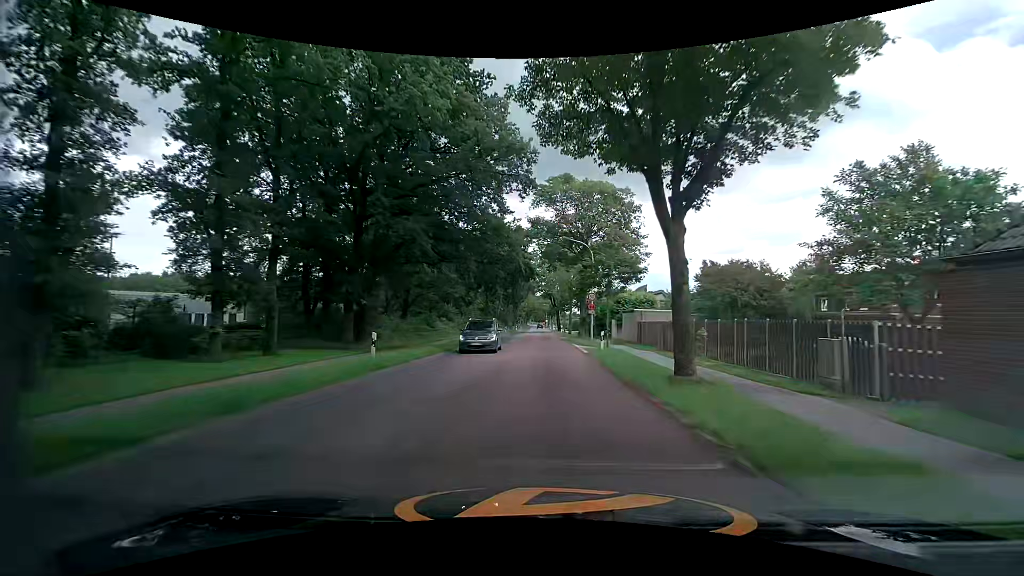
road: tertiary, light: Day
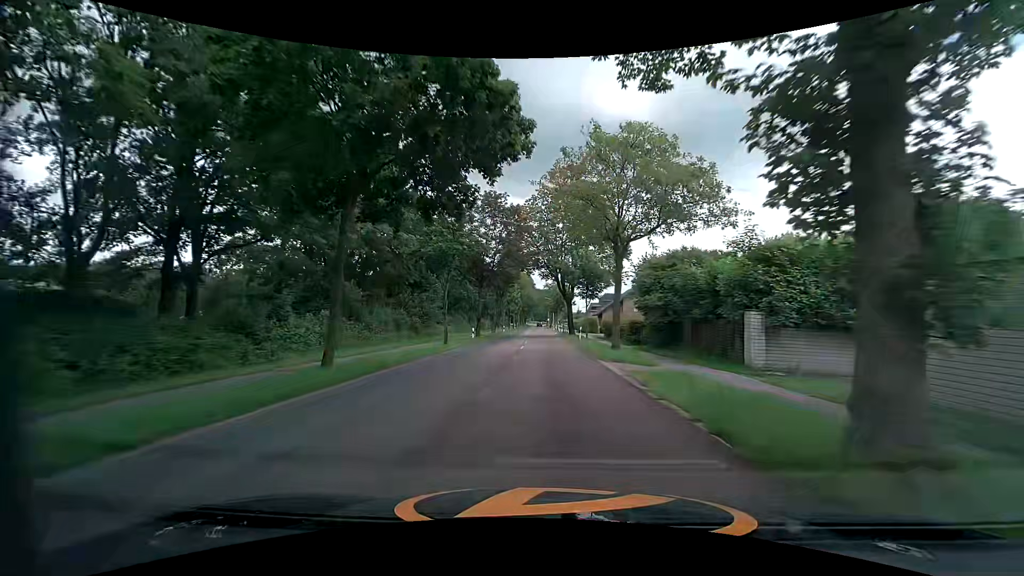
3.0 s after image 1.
(0.0, +35.9) m; 0°
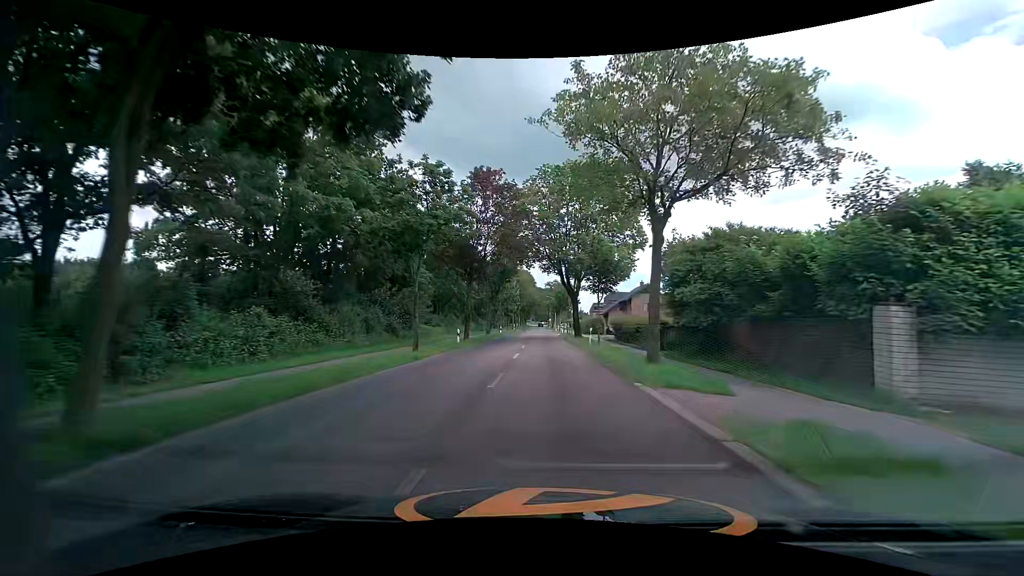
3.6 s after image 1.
(0.0, +7.2) m; -1°
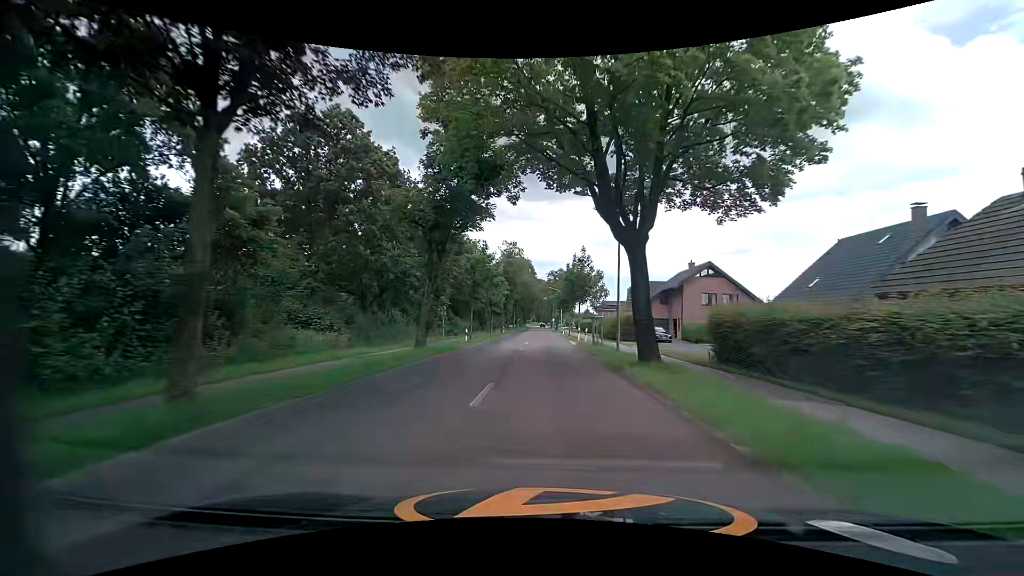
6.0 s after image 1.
(+0.4, +29.4) m; +1°
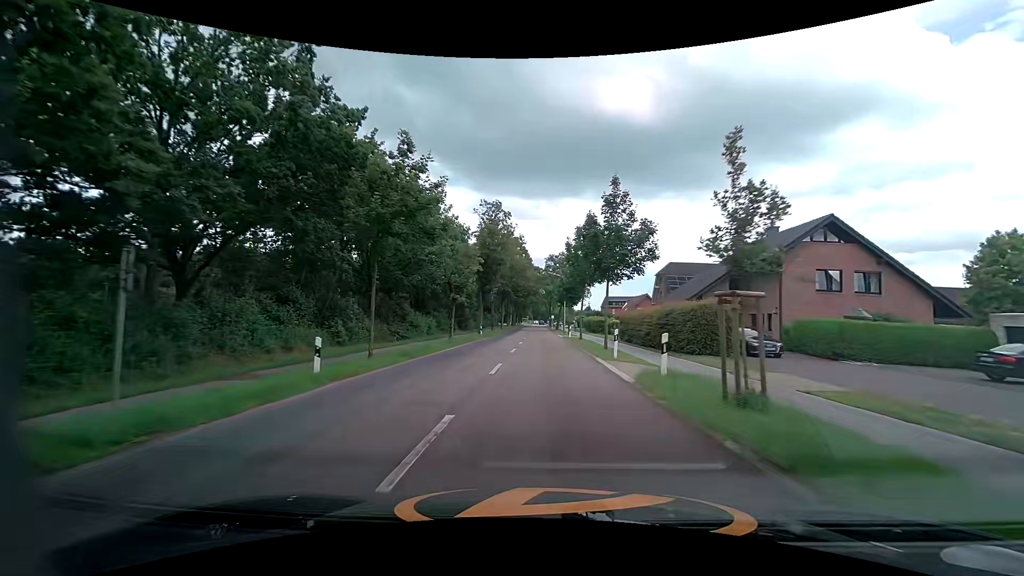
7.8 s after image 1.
(+0.1, +22.3) m; +1°
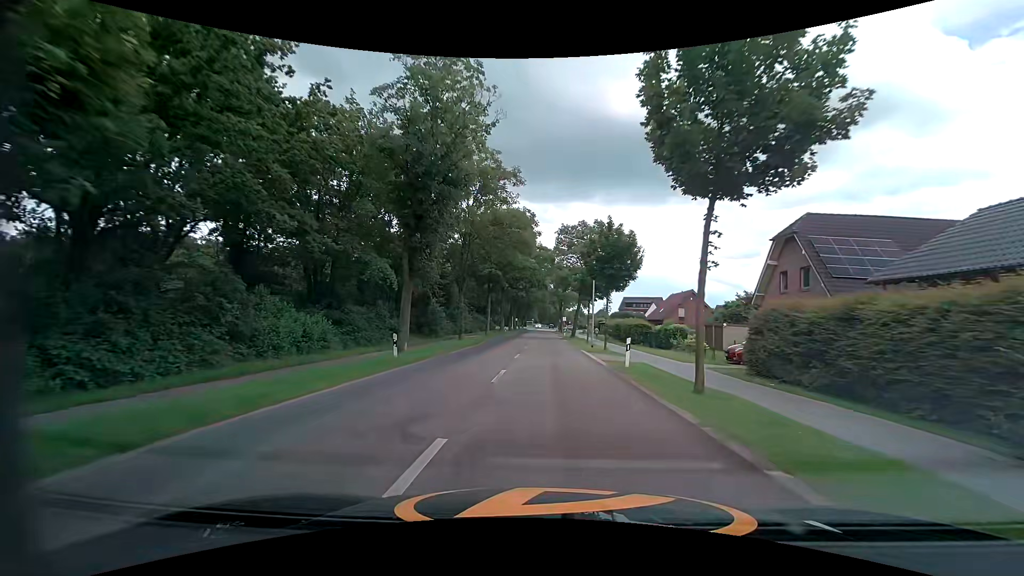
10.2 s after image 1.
(-0.6, +28.3) m; -1°
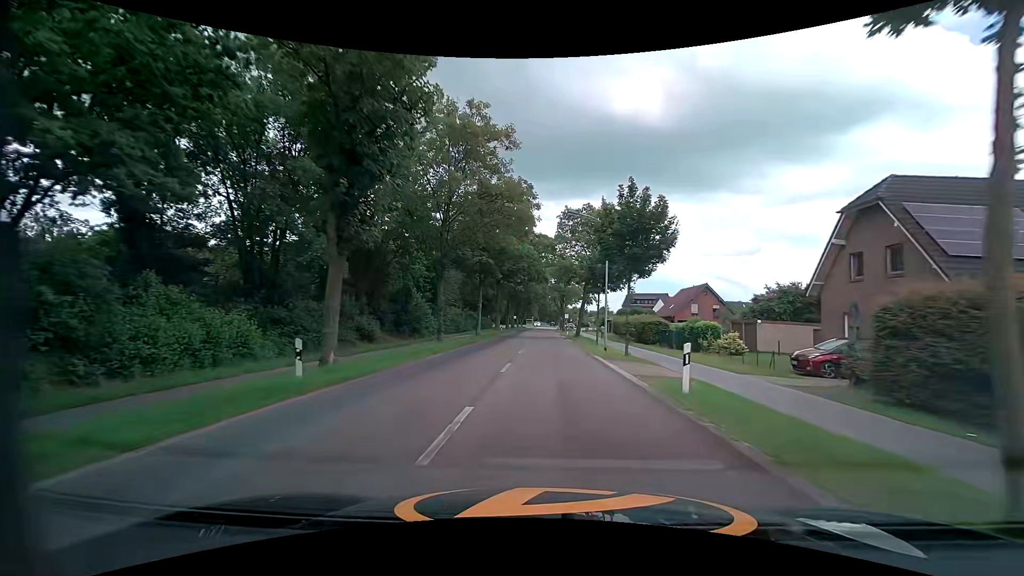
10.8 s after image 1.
(0.0, +7.1) m; 0°
